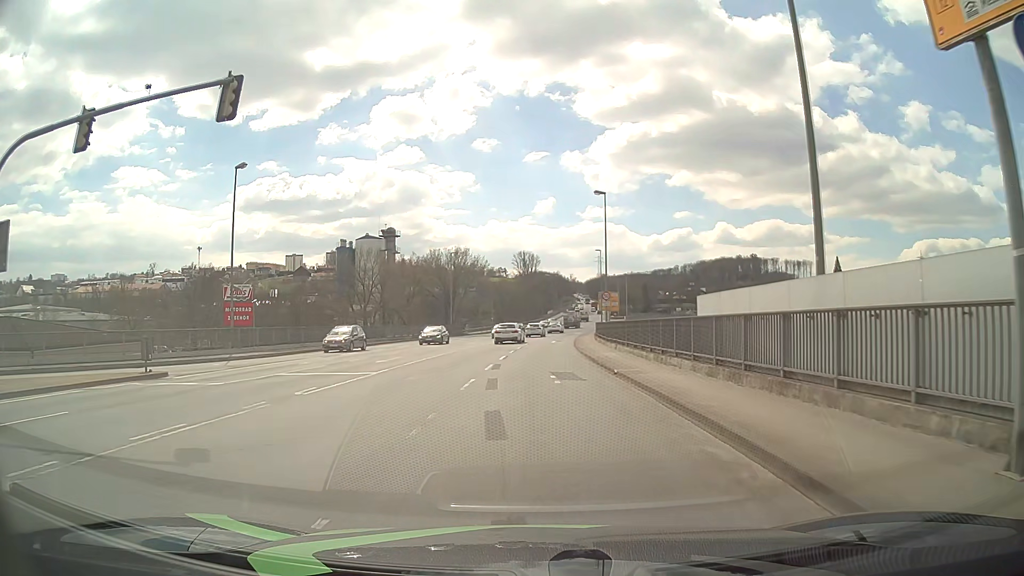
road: primary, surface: asphalt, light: Day
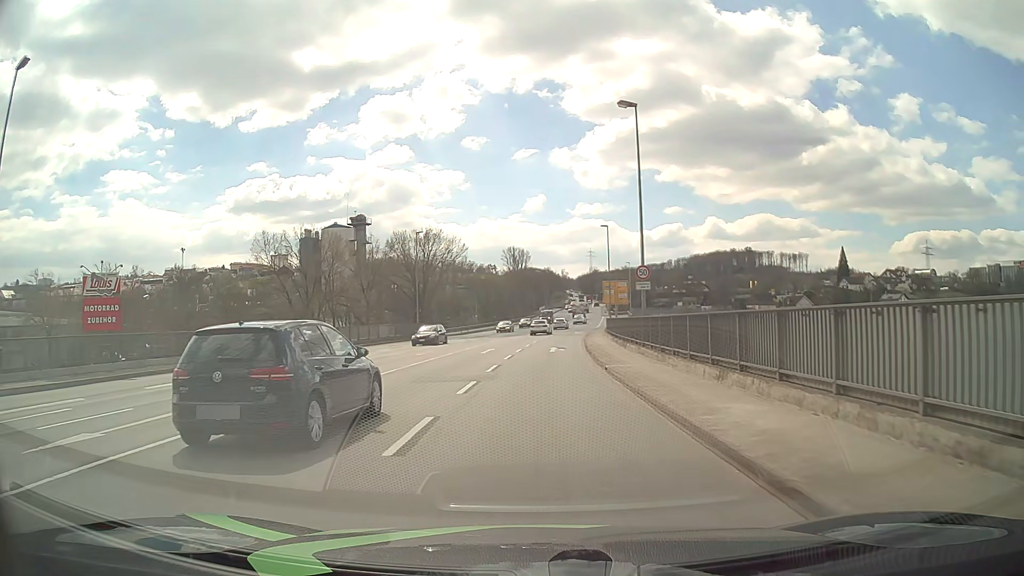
(+0.2, +18.7) m; +1°
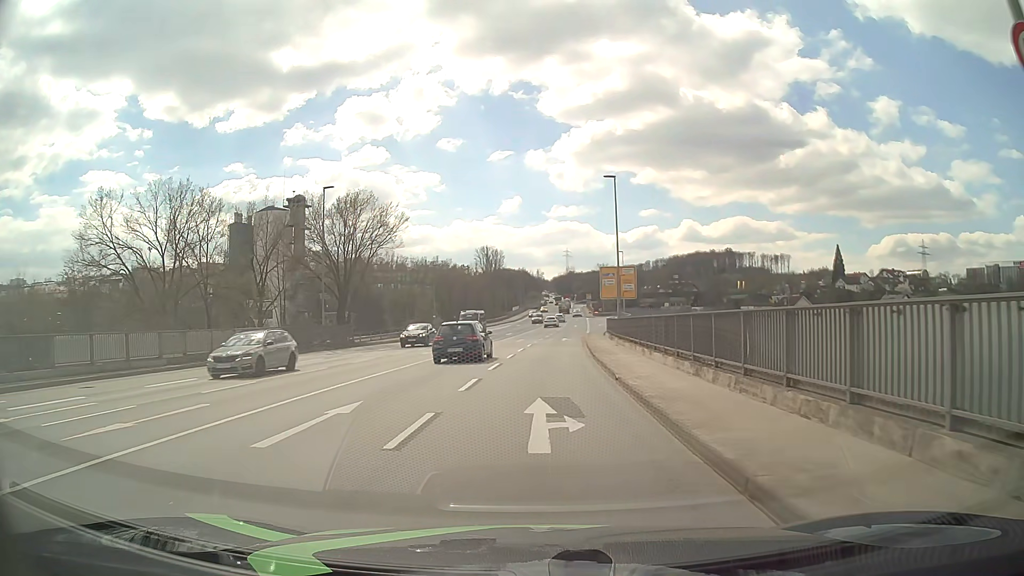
(+0.4, +23.5) m; +2°
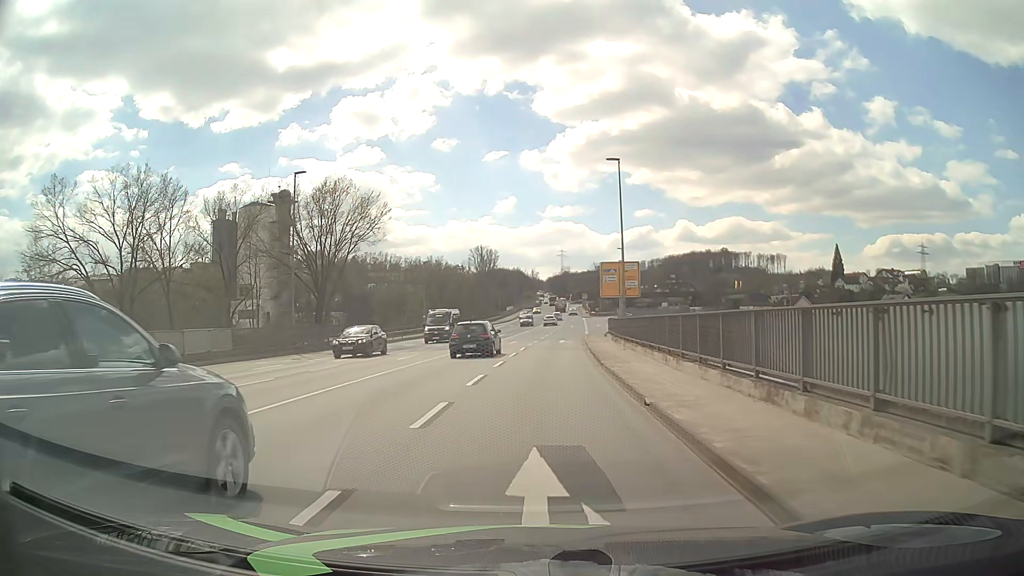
(0.0, +4.7) m; 0°
